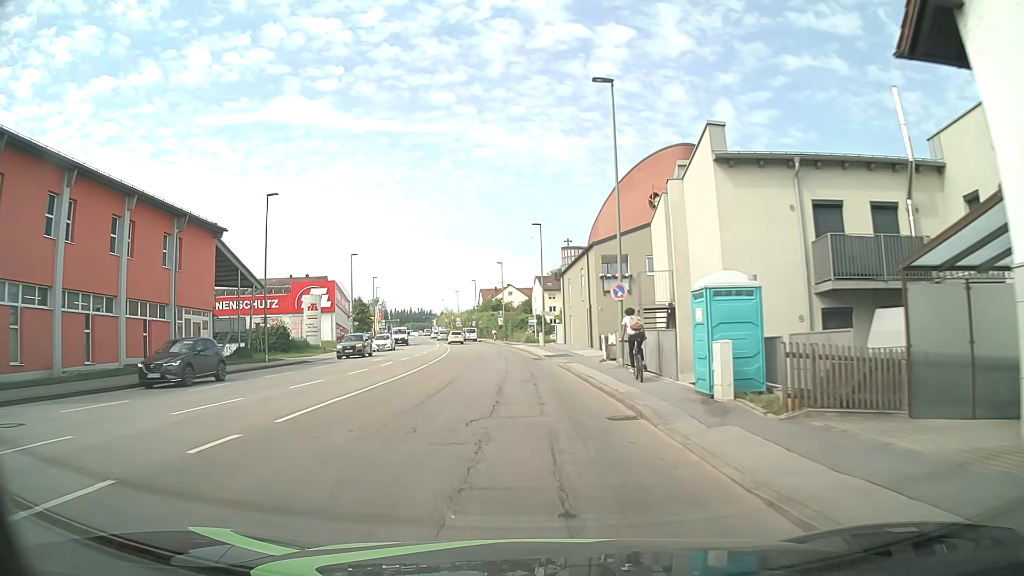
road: tertiary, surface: asphalt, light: Day
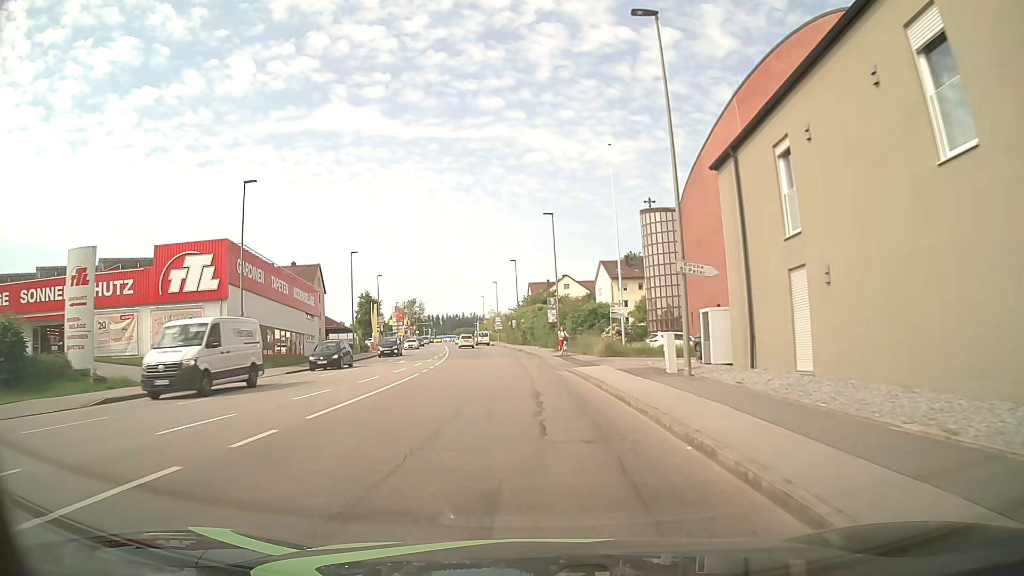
(-1.2, +39.0) m; -4°
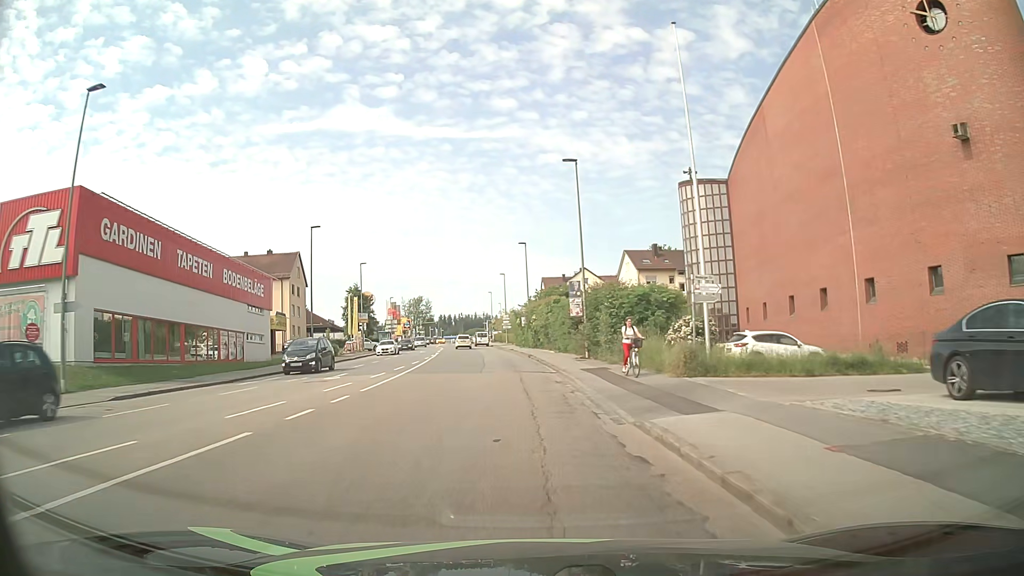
(-0.1, +16.0) m; -1°
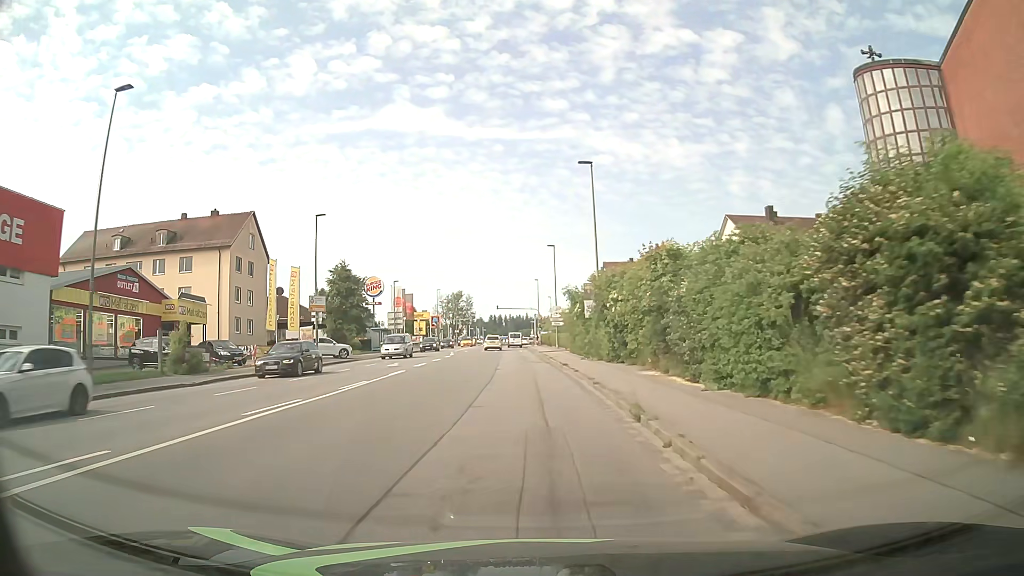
(-1.2, +31.9) m; -5°
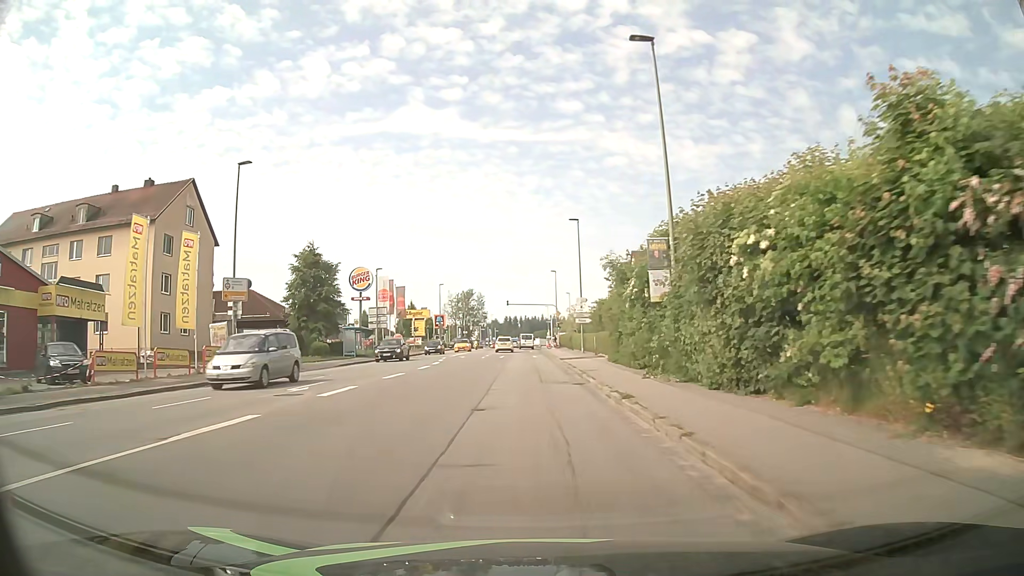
(-0.1, +15.9) m; -1°
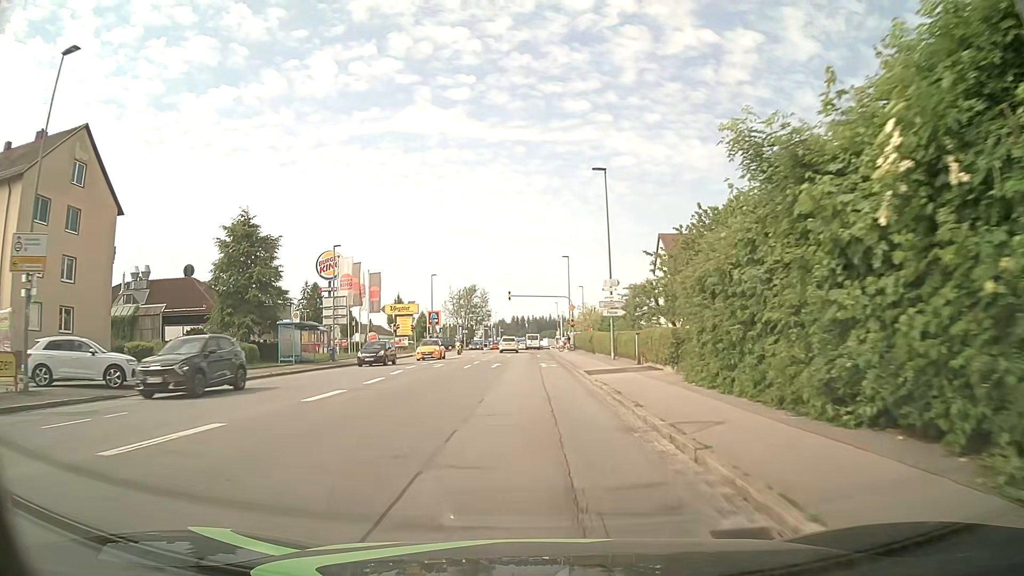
(0.0, +15.8) m; -1°
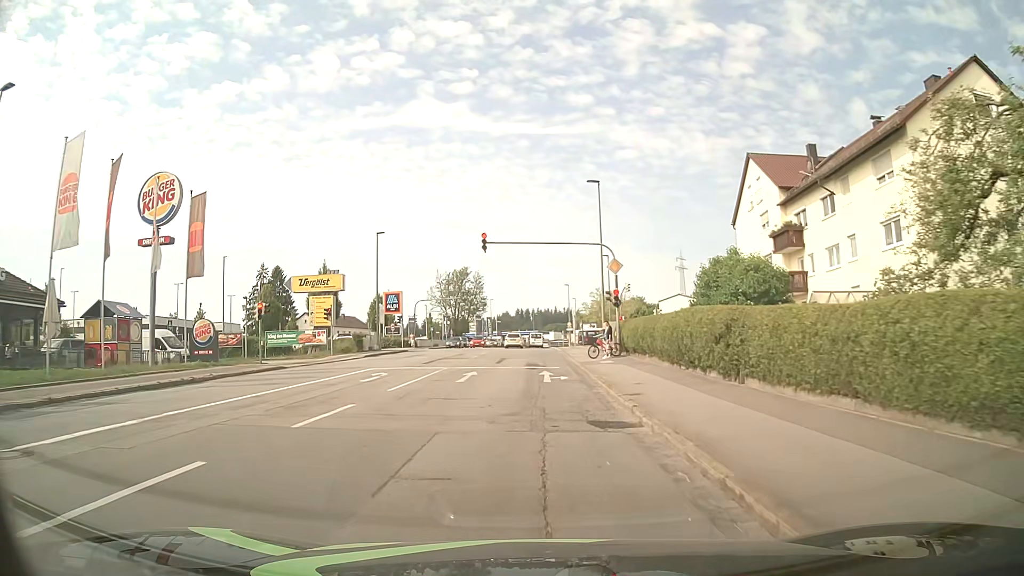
(+0.1, +33.6) m; 0°
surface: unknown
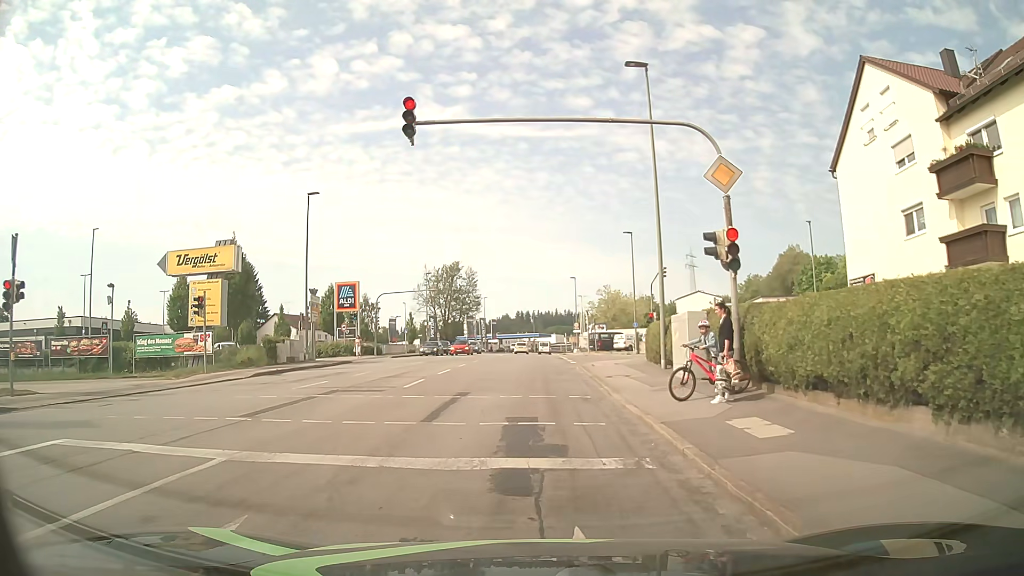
(0.0, +18.1) m; 0°
